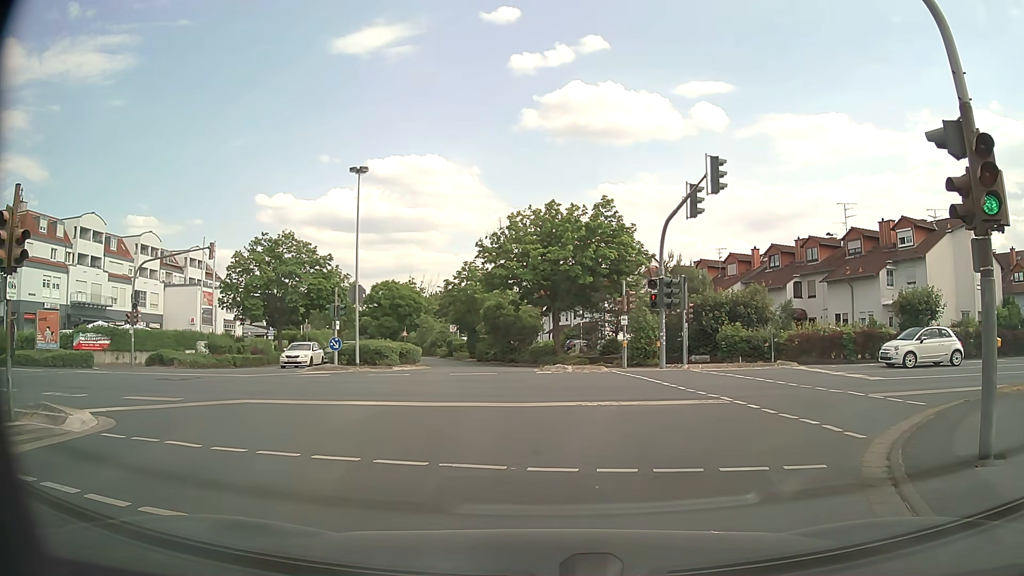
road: unclassified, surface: asphalt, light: Day
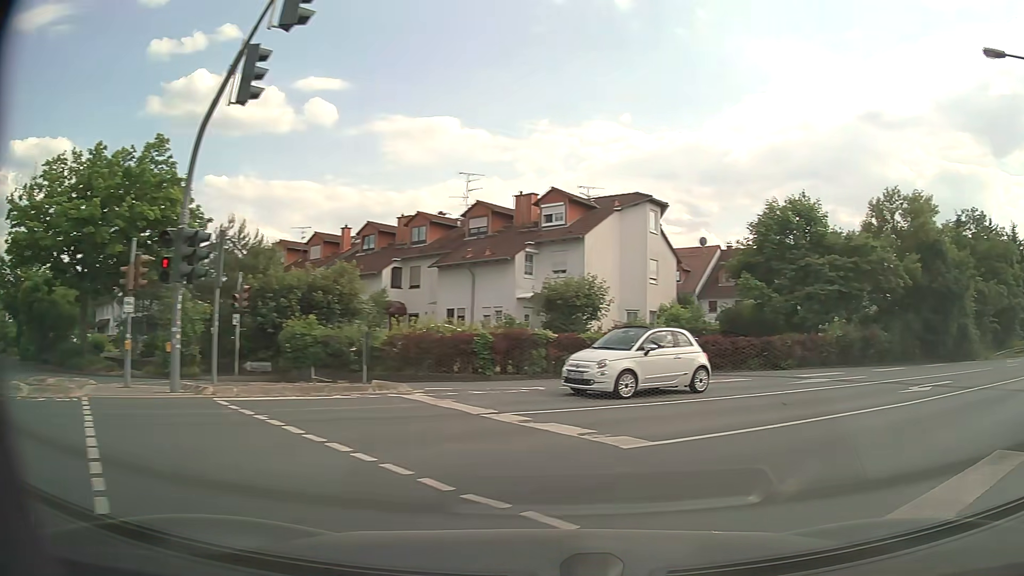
(+2.3, +11.7) m; +34°
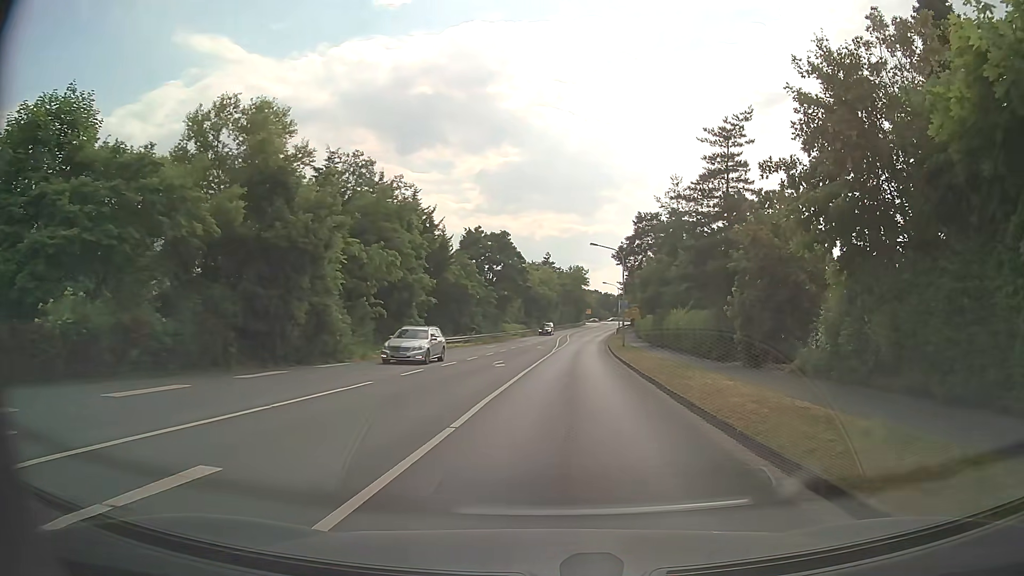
(+8.6, +13.1) m; +53°
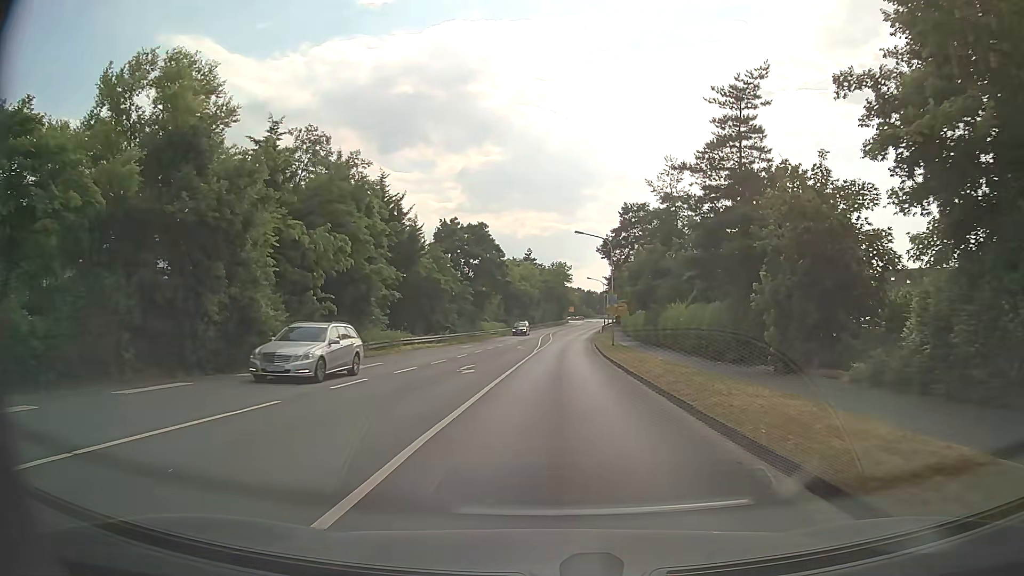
(+0.1, +5.2) m; +1°
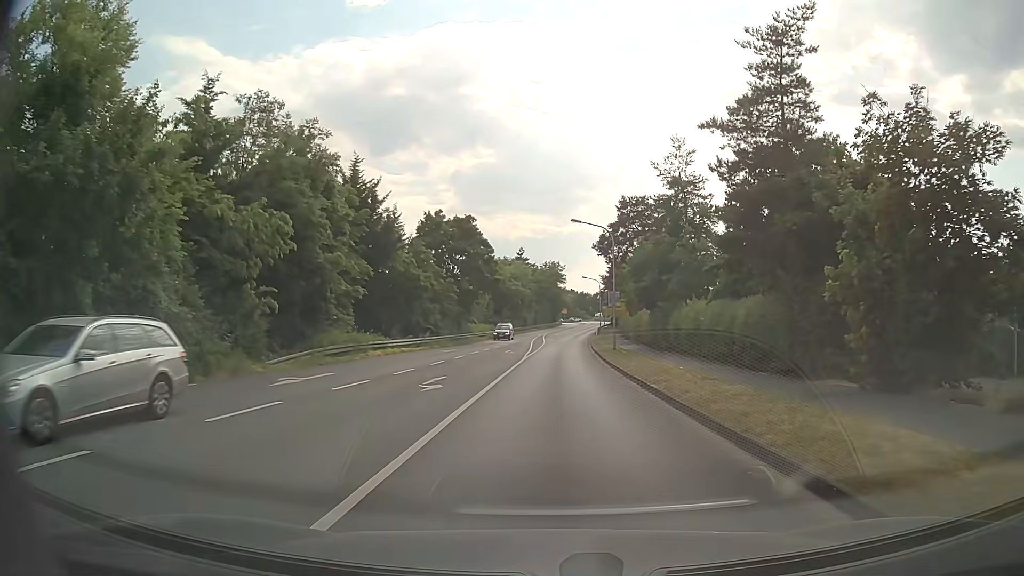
(+0.1, +5.8) m; +2°
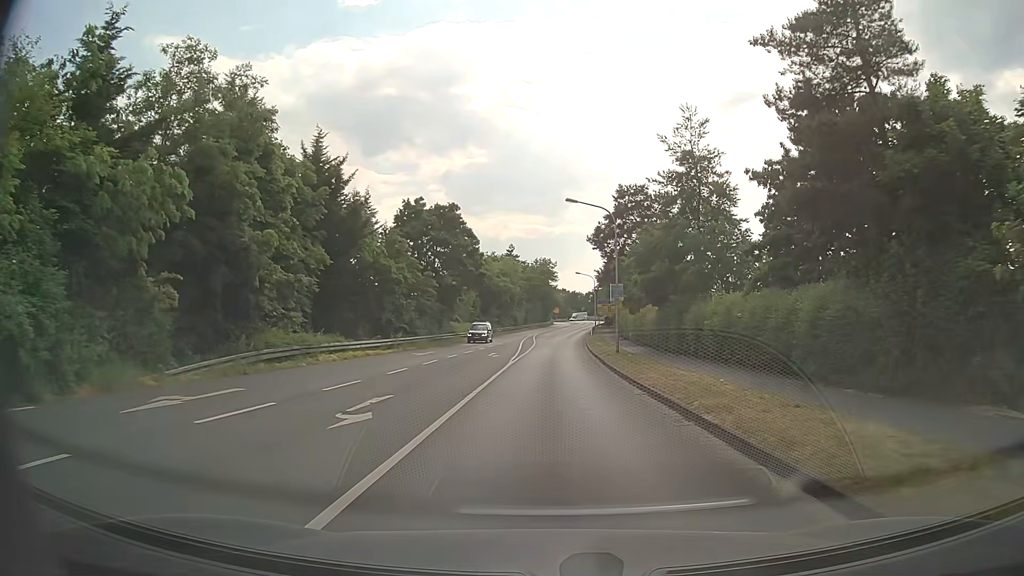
(0.0, +6.3) m; +1°
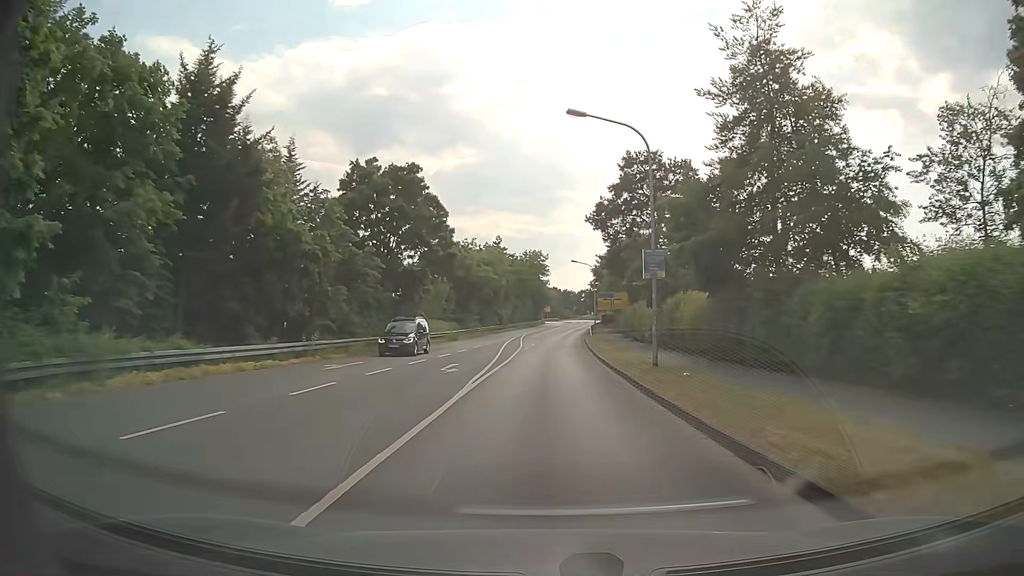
(0.0, +14.0) m; 0°
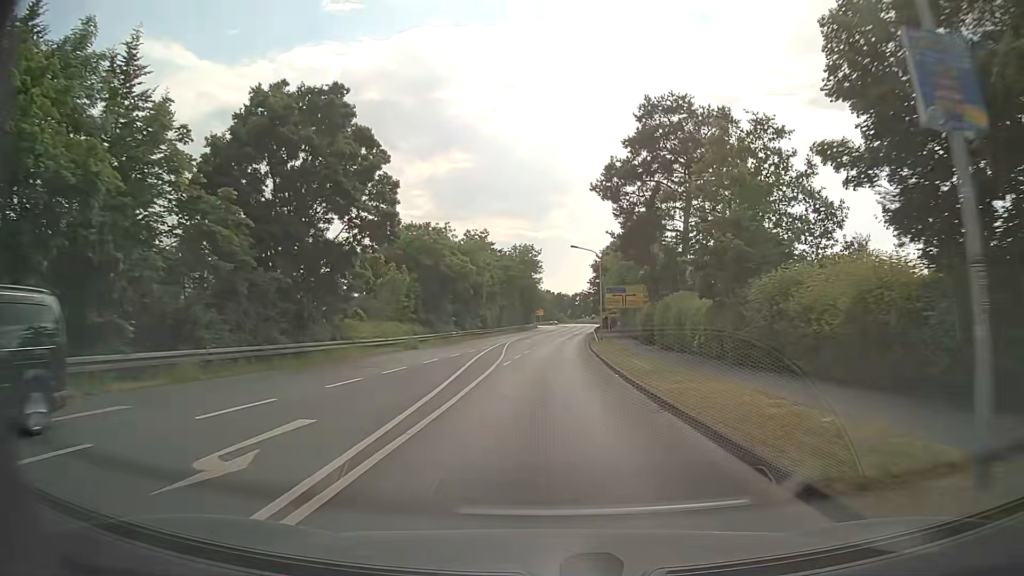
(+0.1, +15.8) m; +1°
